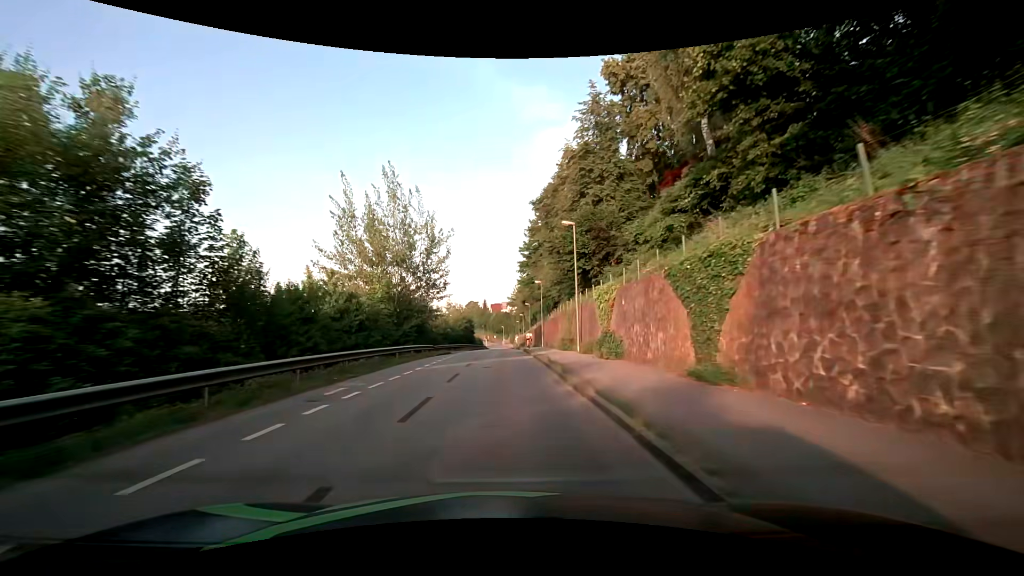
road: residential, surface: asphalt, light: Day
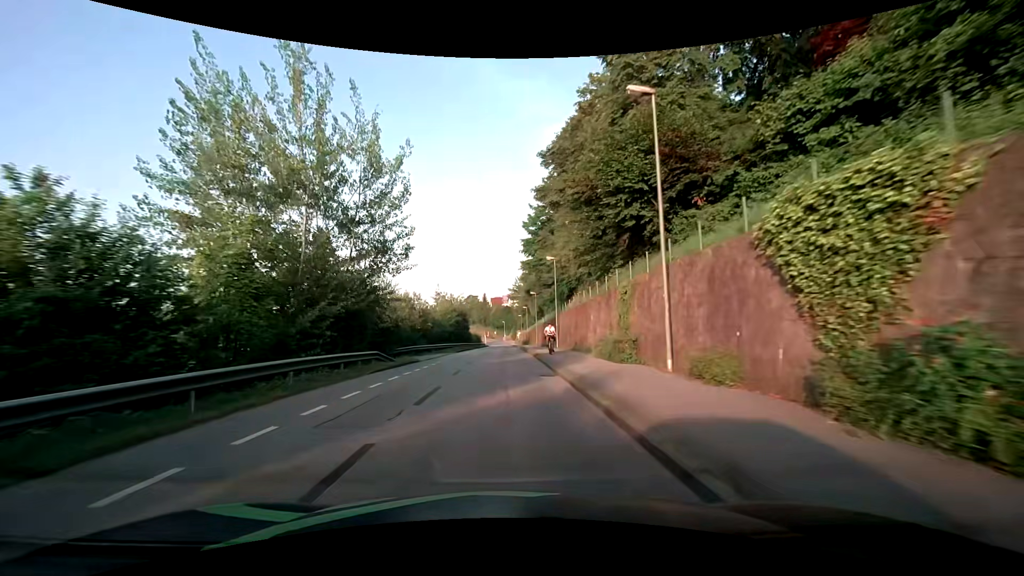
(0.0, +16.5) m; 0°
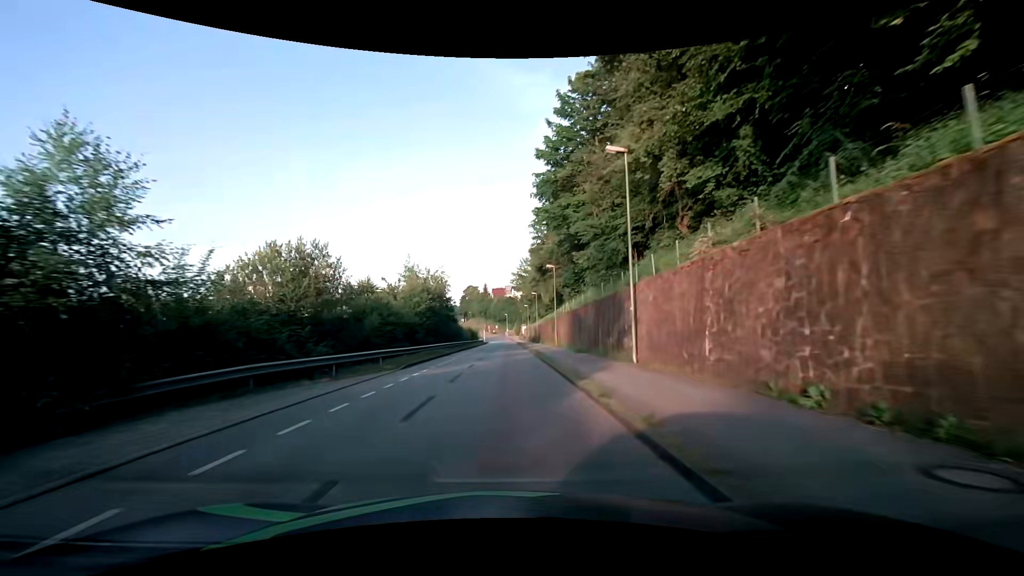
(-0.1, +25.4) m; 0°
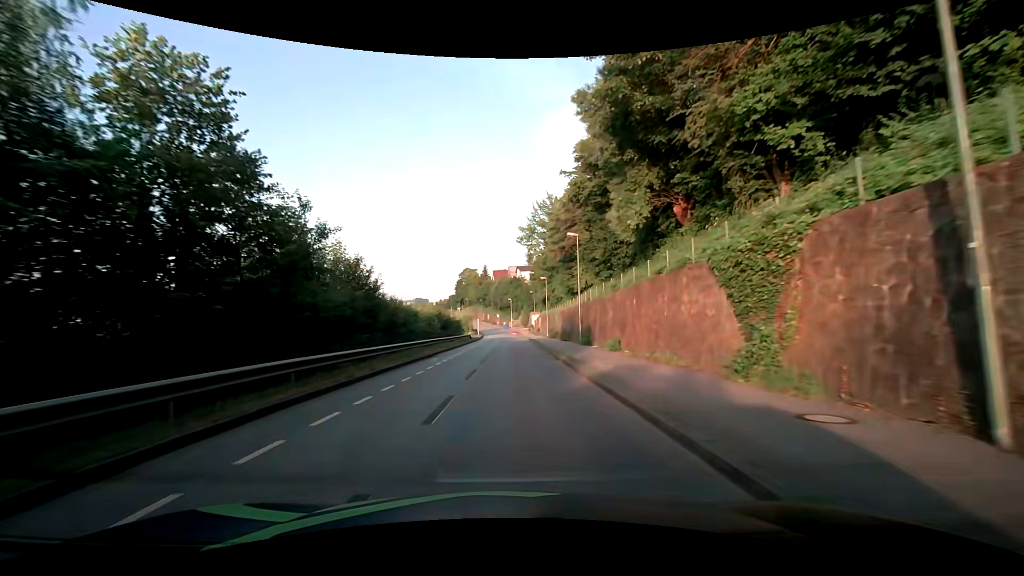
(-0.3, +42.5) m; 0°
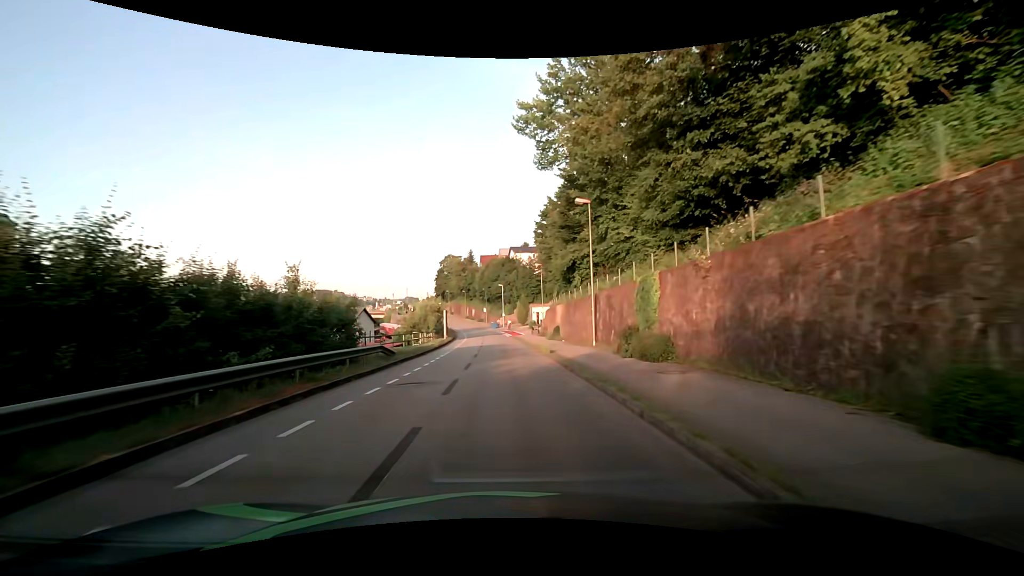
(+0.1, +39.3) m; +1°
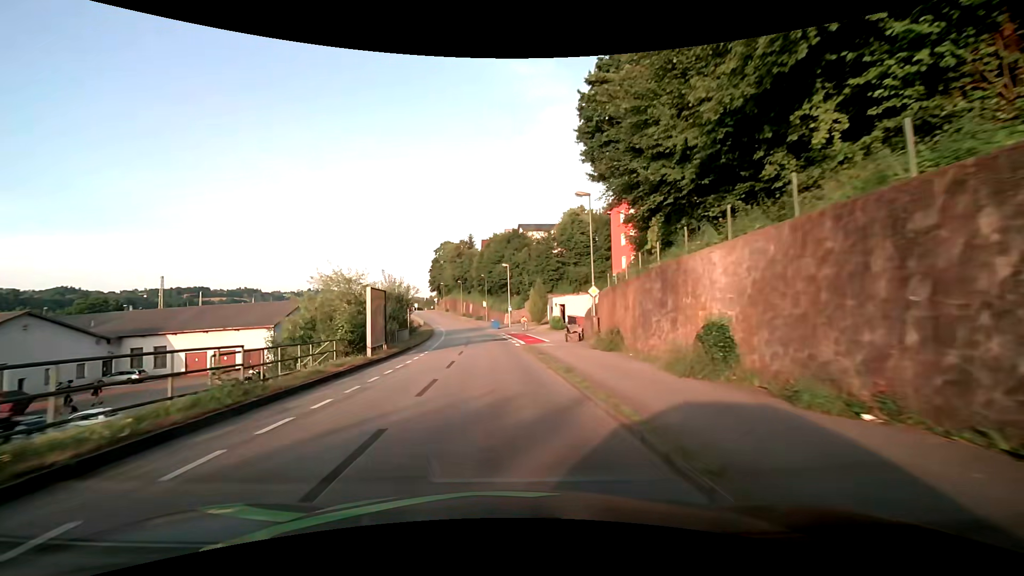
(-0.1, +30.1) m; 0°
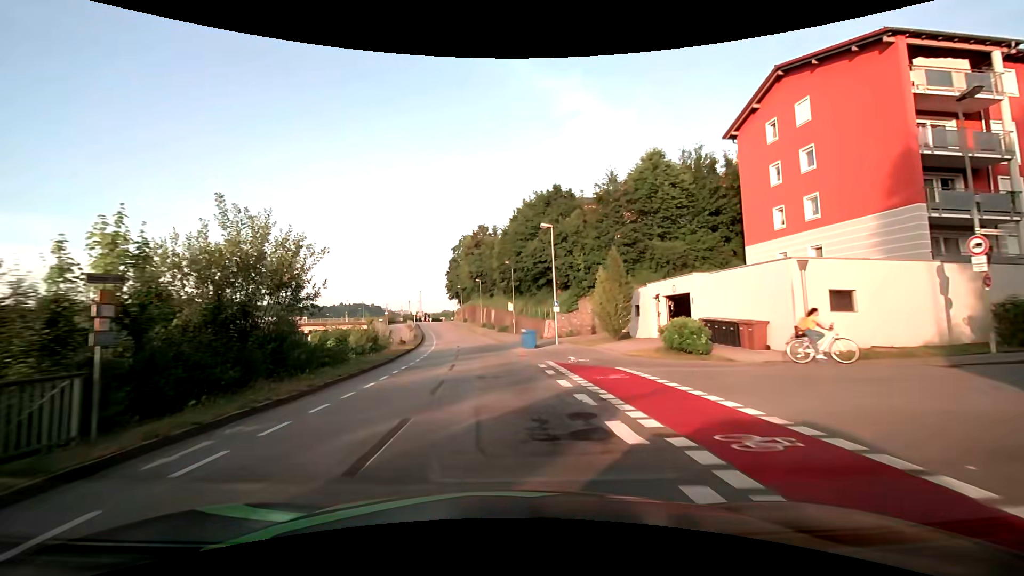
(-0.9, +29.9) m; -4°
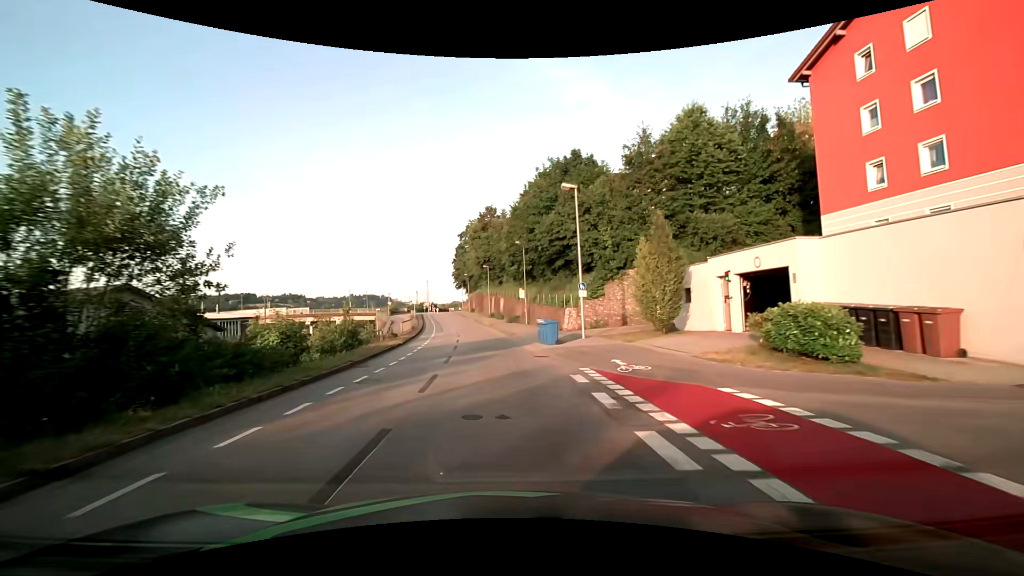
(0.0, +7.3) m; 0°
